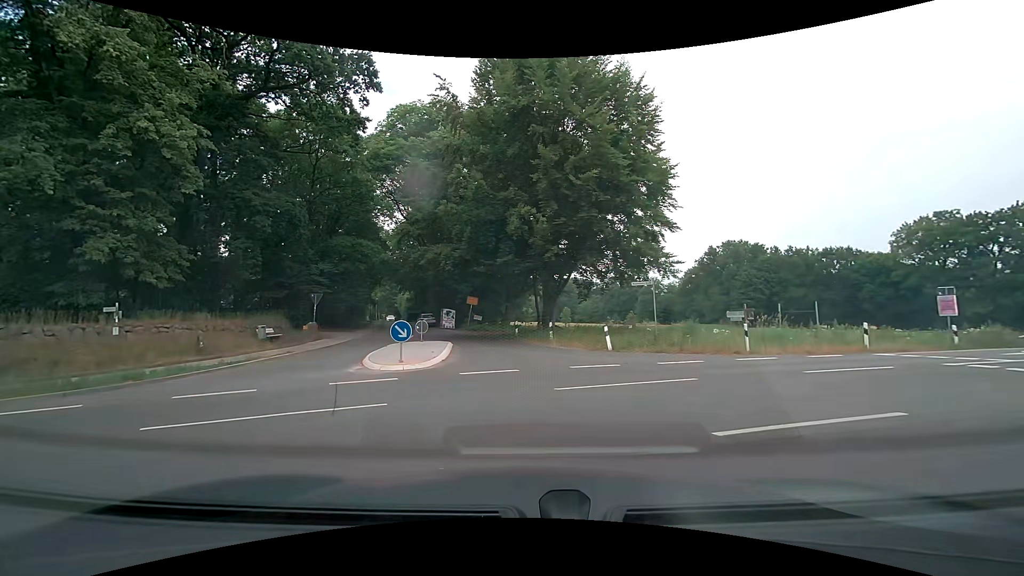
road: residential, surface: asphalt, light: Day
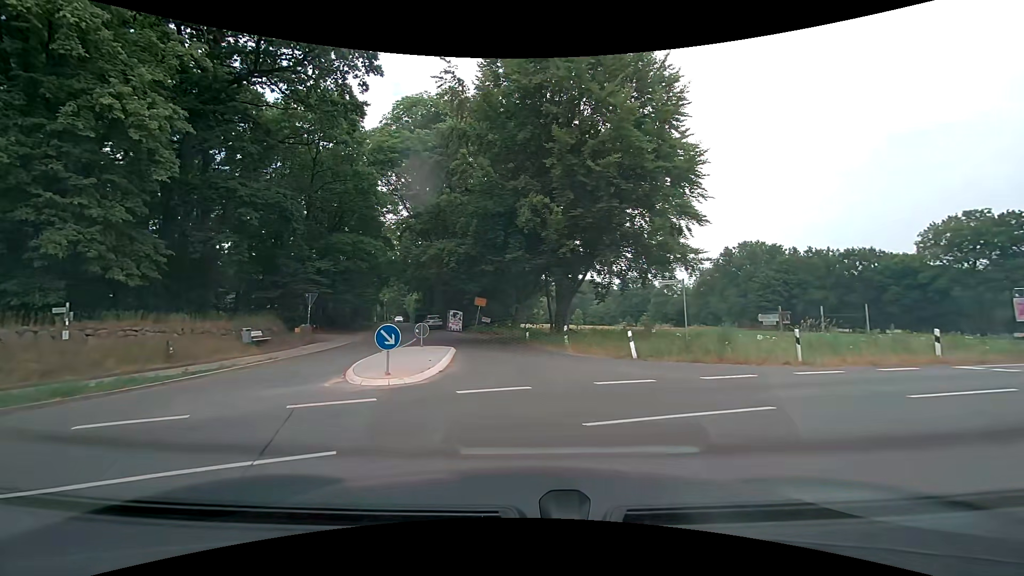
(-0.1, +2.7) m; -3°
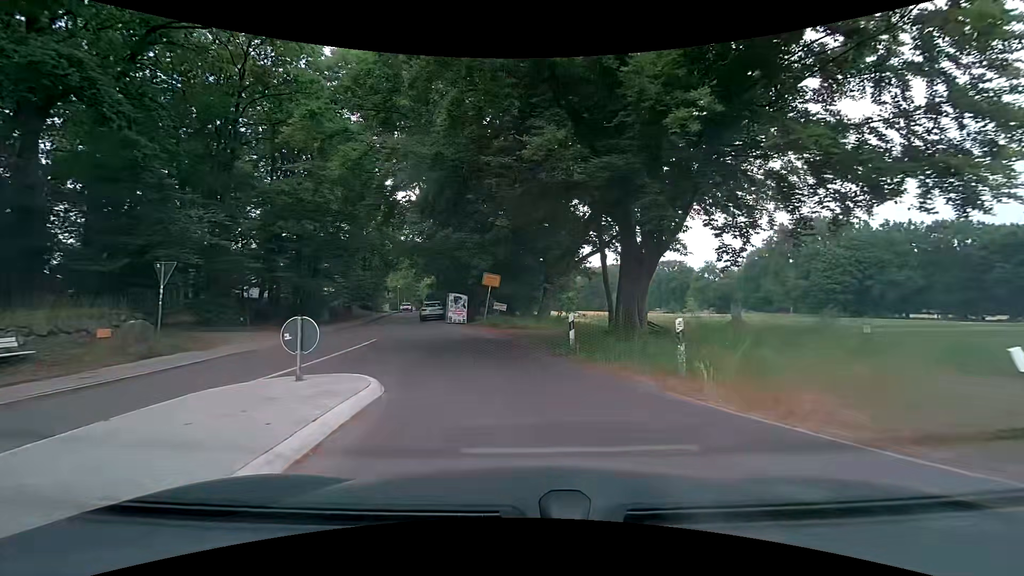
(-0.1, +14.0) m; -2°
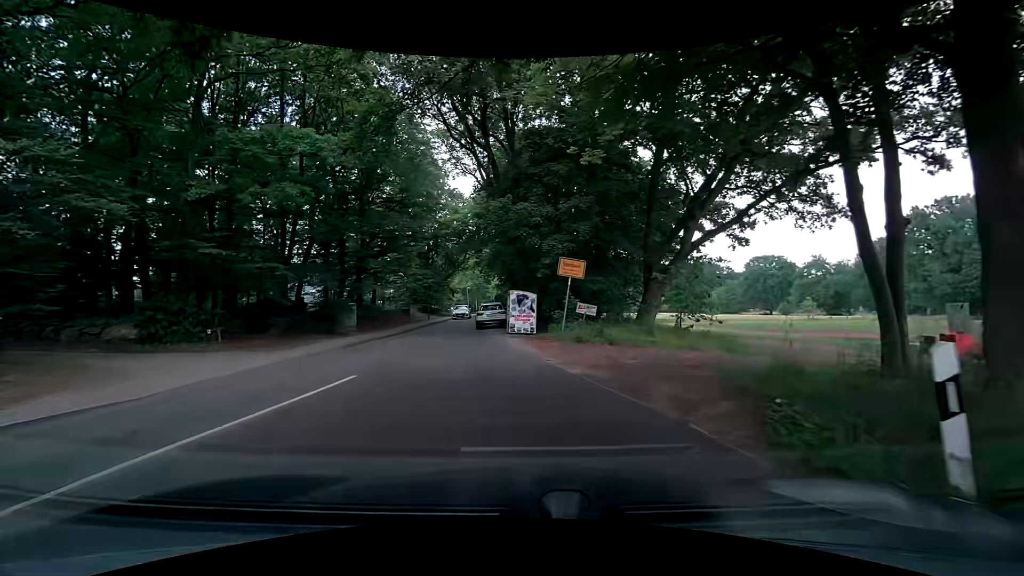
(-0.7, +9.8) m; -9°
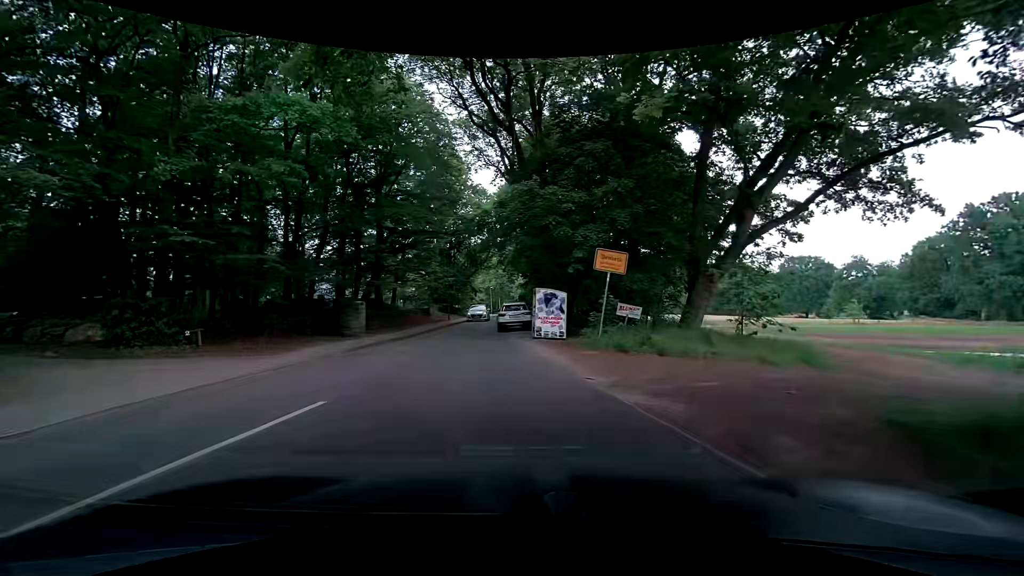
(0.0, +2.9) m; -2°
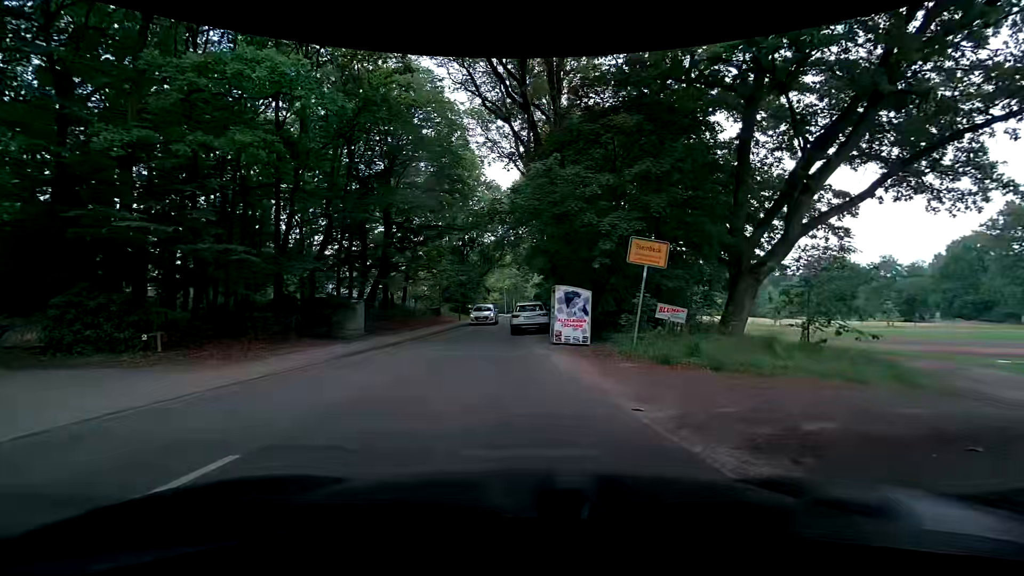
(-0.1, +2.6) m; -1°
